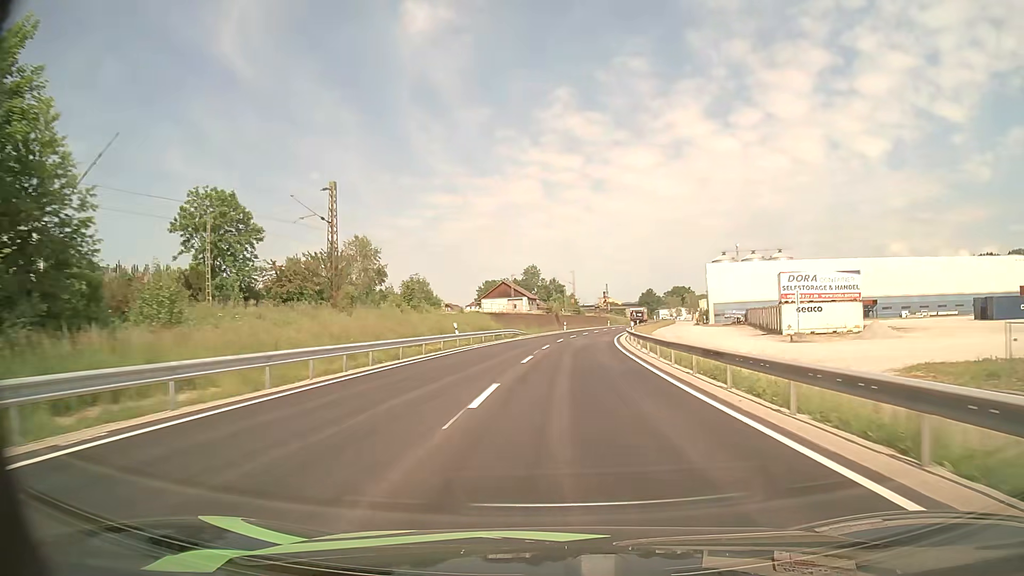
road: primary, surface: asphalt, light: Day
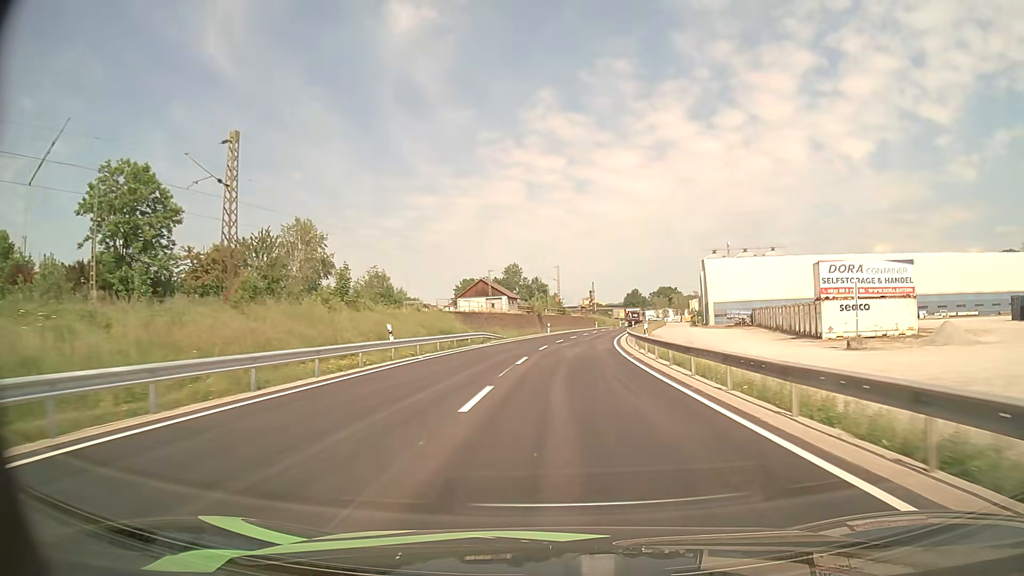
(+0.2, +12.4) m; +2°
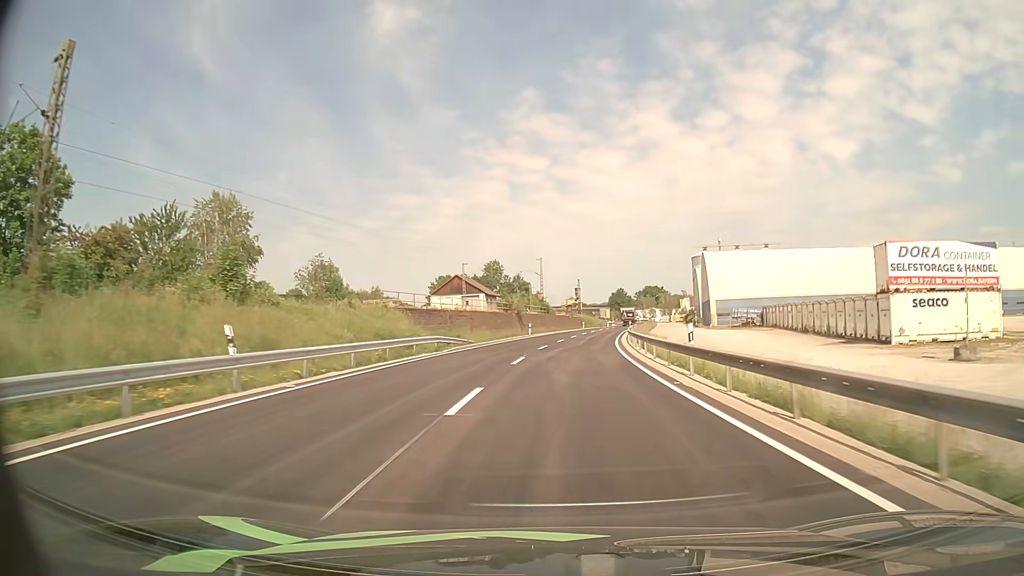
(+0.2, +12.5) m; +1°
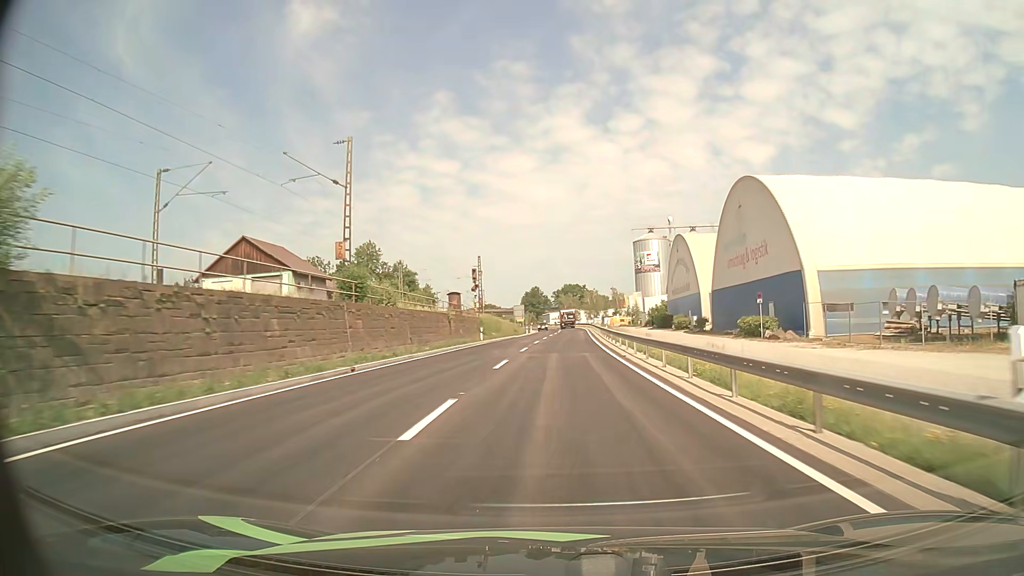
(+4.0, +61.9) m; +8°
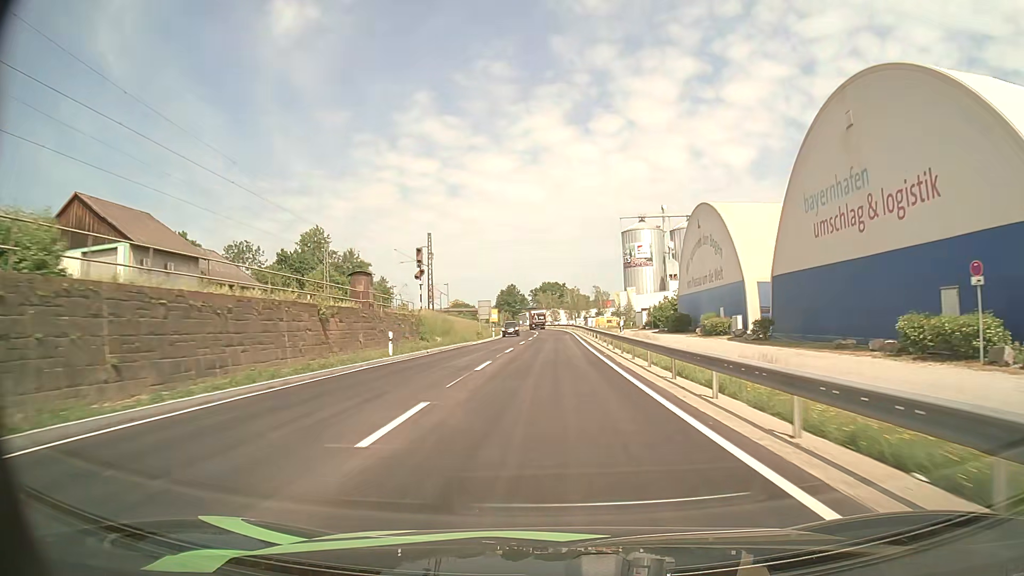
(+0.5, +24.4) m; +2°
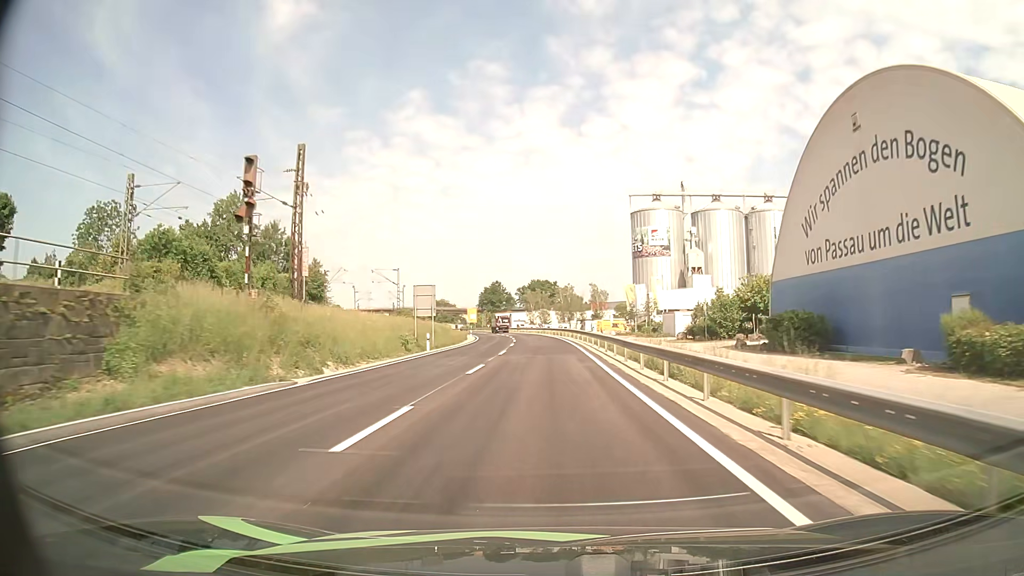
(+0.4, +36.4) m; +1°
(0, +10) (0, +20) (0, +30) (0, +40) (-1, +50) (-1, +60) (-2, +70) (-2, +80) (-3, +90) (-4, +100) m
